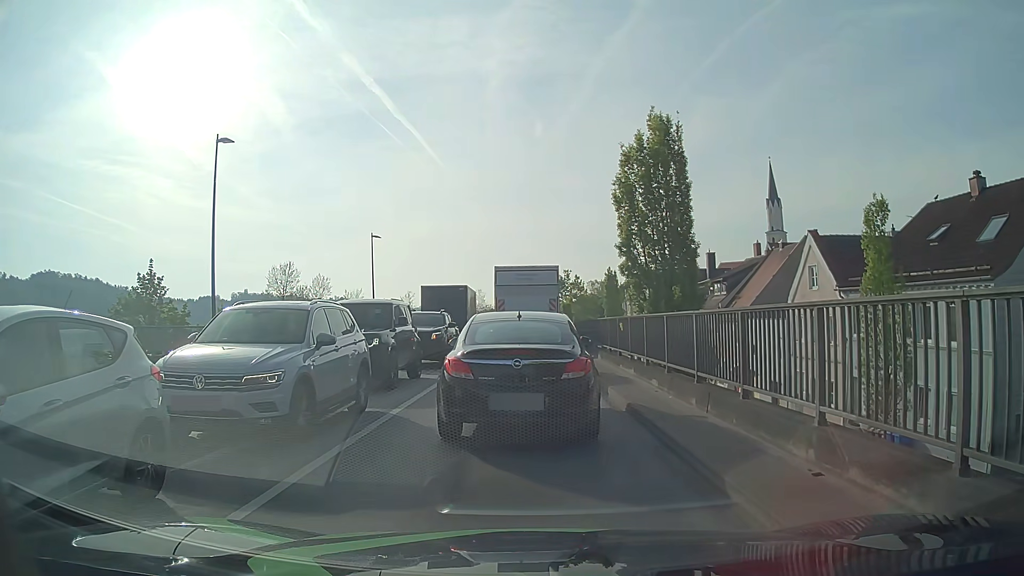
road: primary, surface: asphalt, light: Day
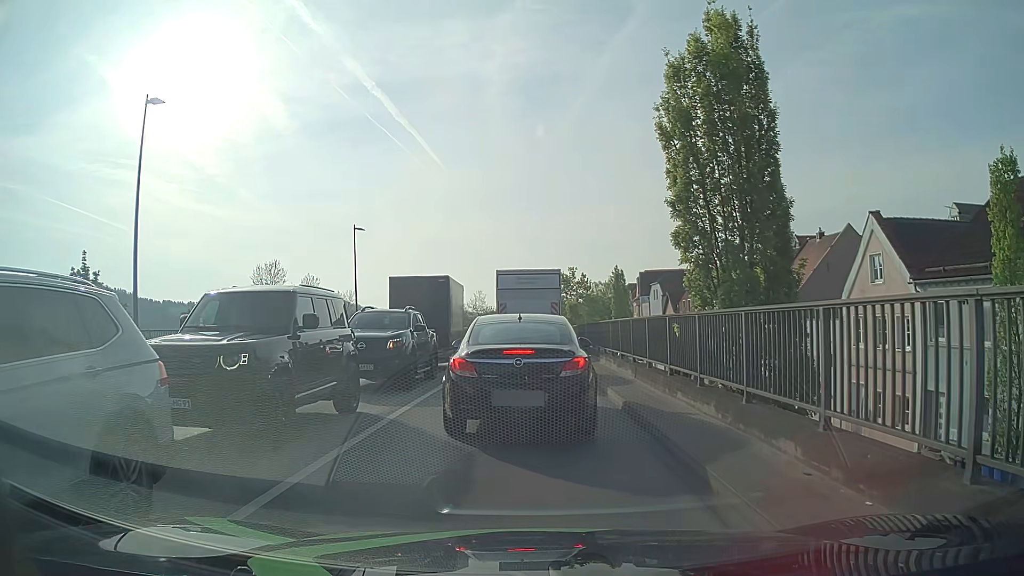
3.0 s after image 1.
(-0.1, +6.4) m; -1°
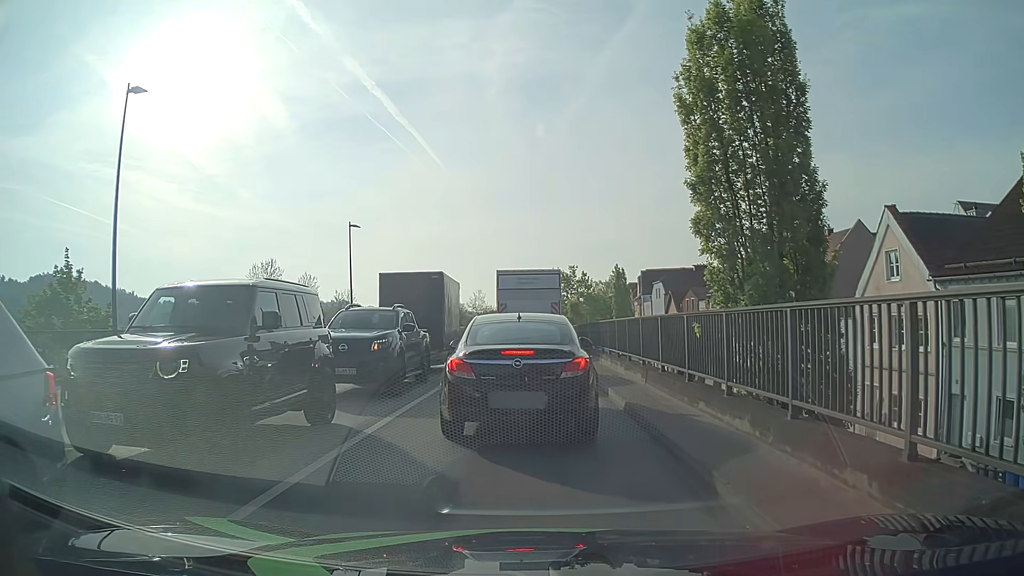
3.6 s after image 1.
(0.0, +1.4) m; +1°
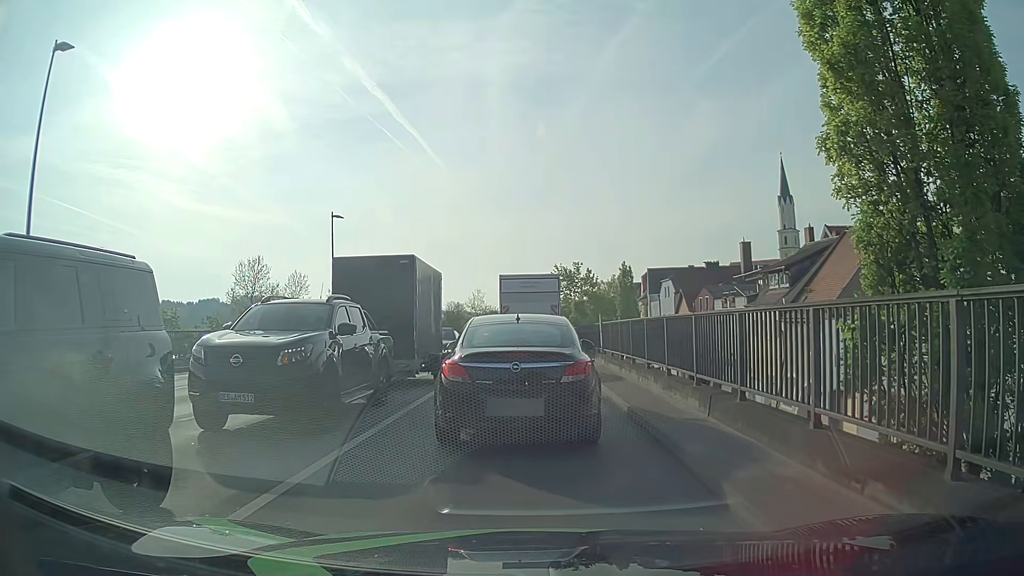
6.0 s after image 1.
(-0.1, +4.6) m; -1°
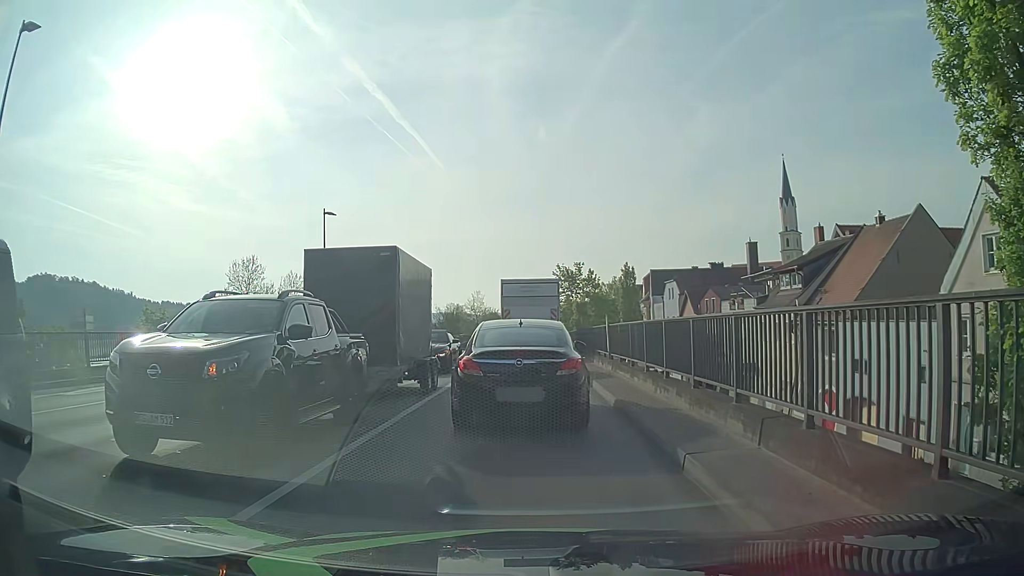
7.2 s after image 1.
(0.0, +2.0) m; -1°
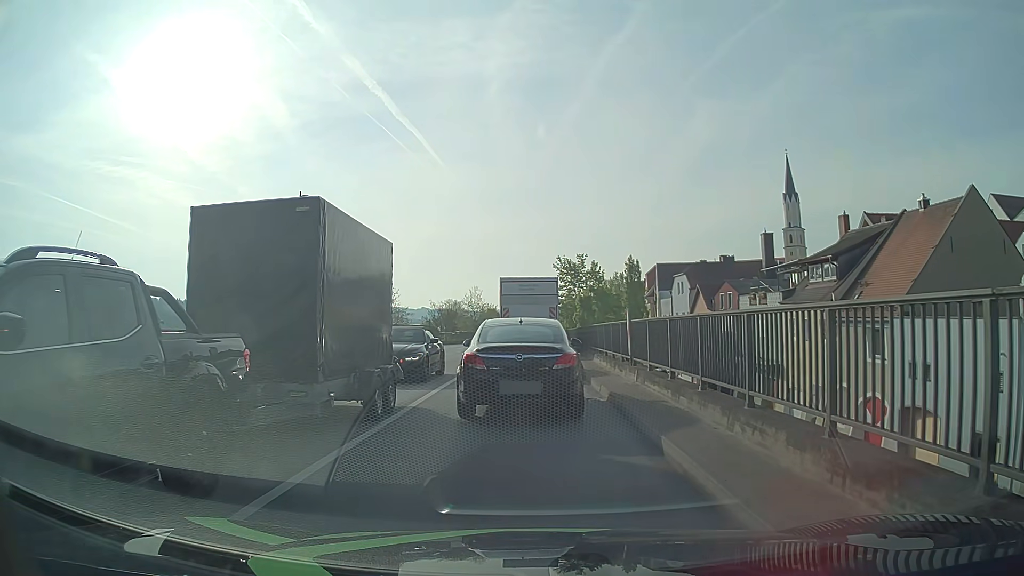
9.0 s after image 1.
(0.0, +4.7) m; 0°
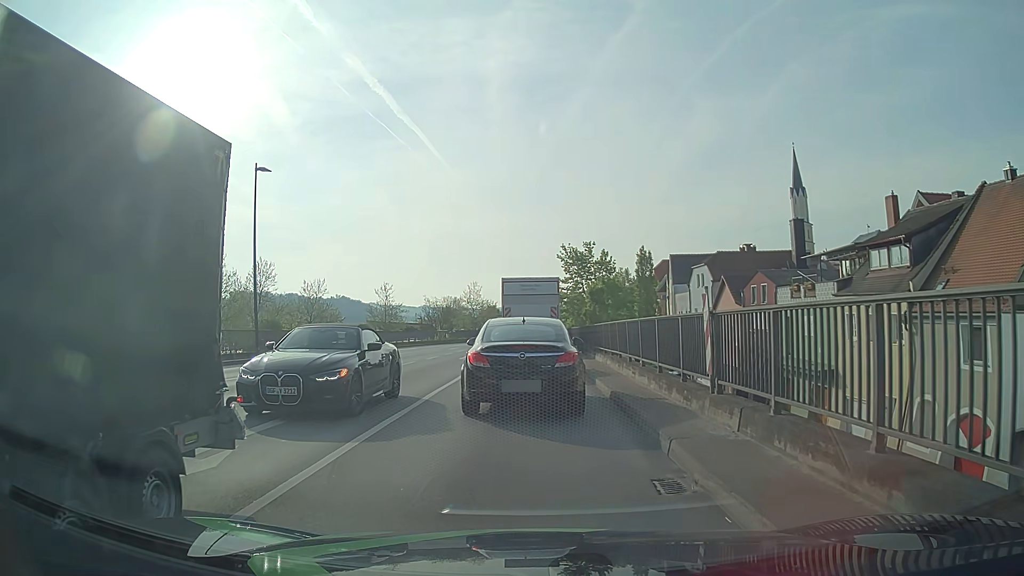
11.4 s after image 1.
(0.0, +6.9) m; 0°
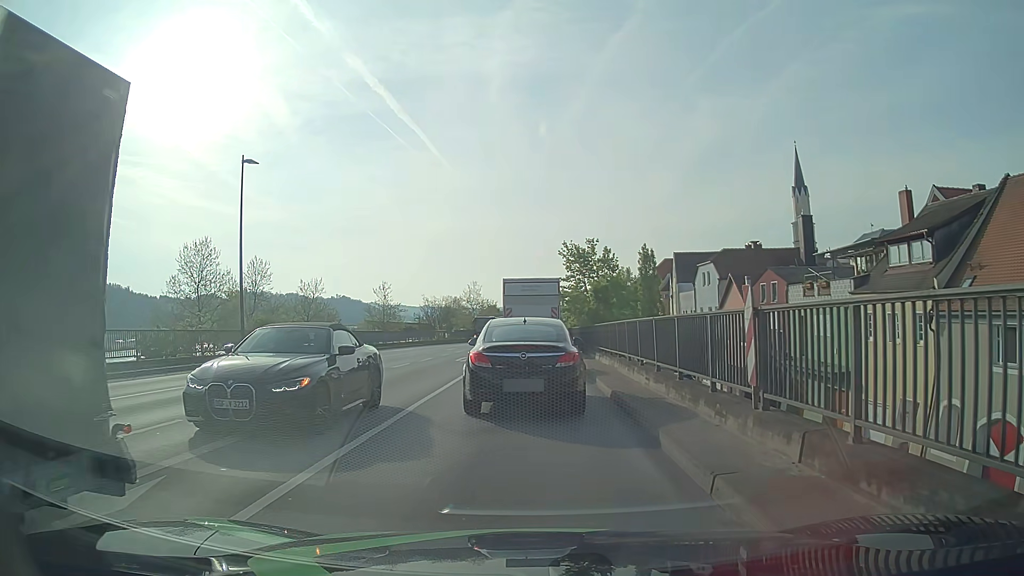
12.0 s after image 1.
(0.0, +1.7) m; 0°
(0, +10) (0, +20) (0, +30) (-1, +40) (-1, +50) (0, +60) (0, +70) (0, +80) (0, +90) (0, +100) m
